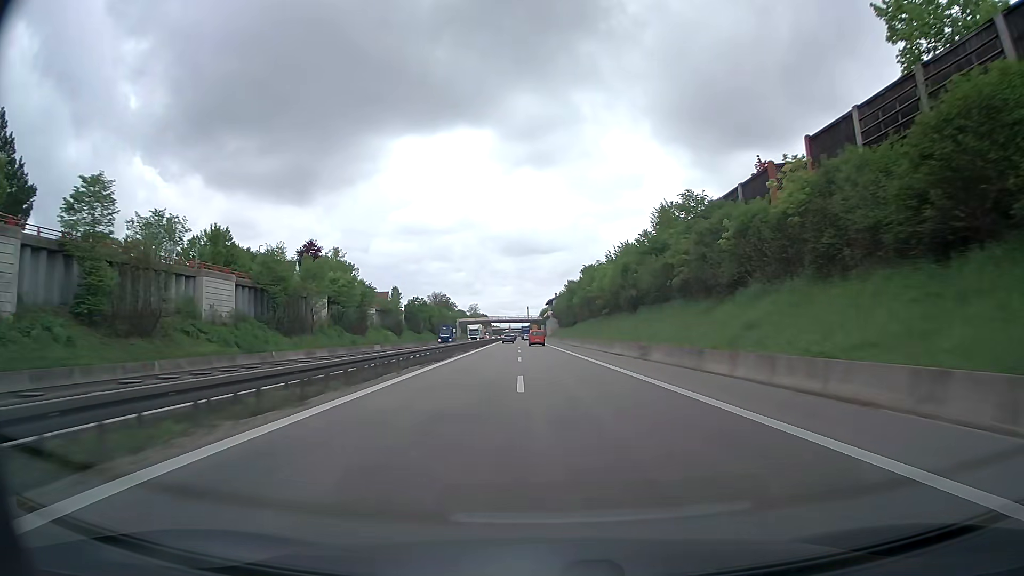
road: trunk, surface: asphalt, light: Day
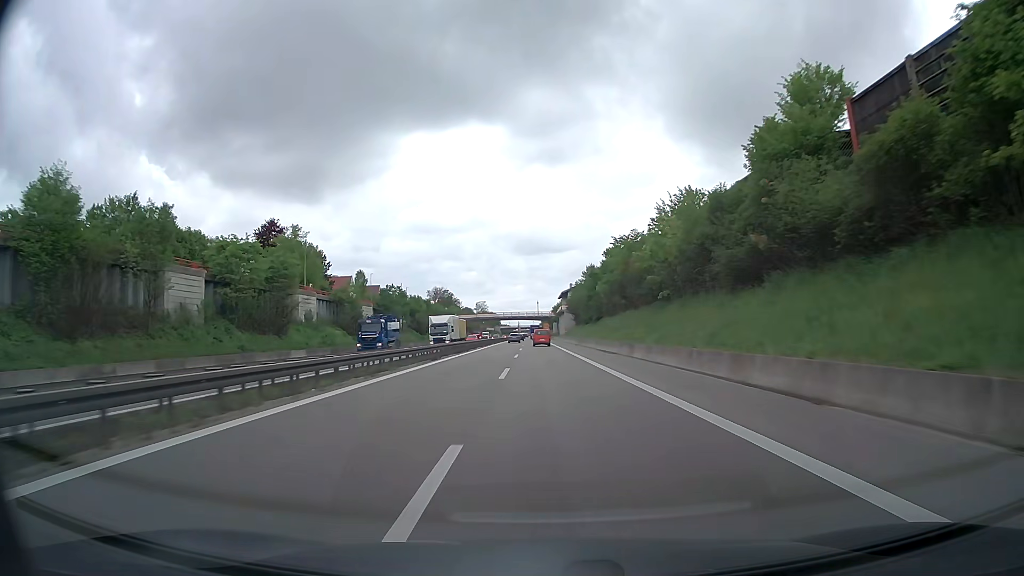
(-0.2, +31.5) m; -1°
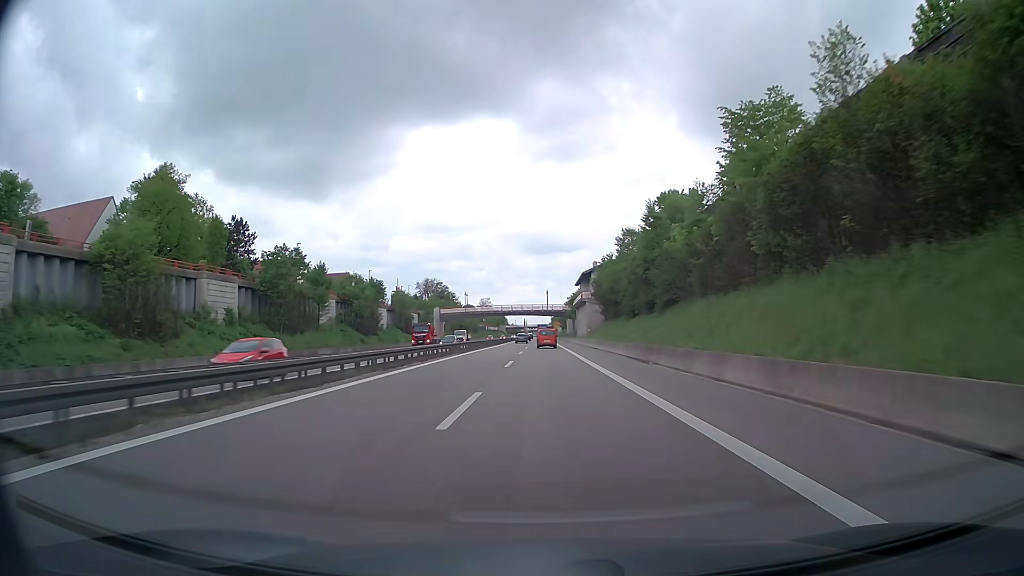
(-0.5, +46.8) m; -1°
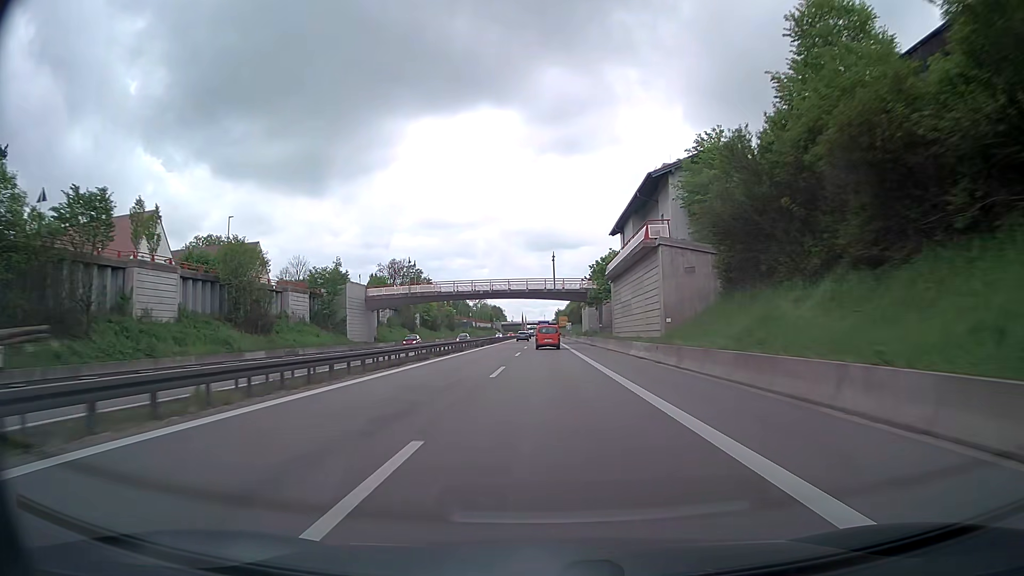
(-0.1, +61.2) m; 0°
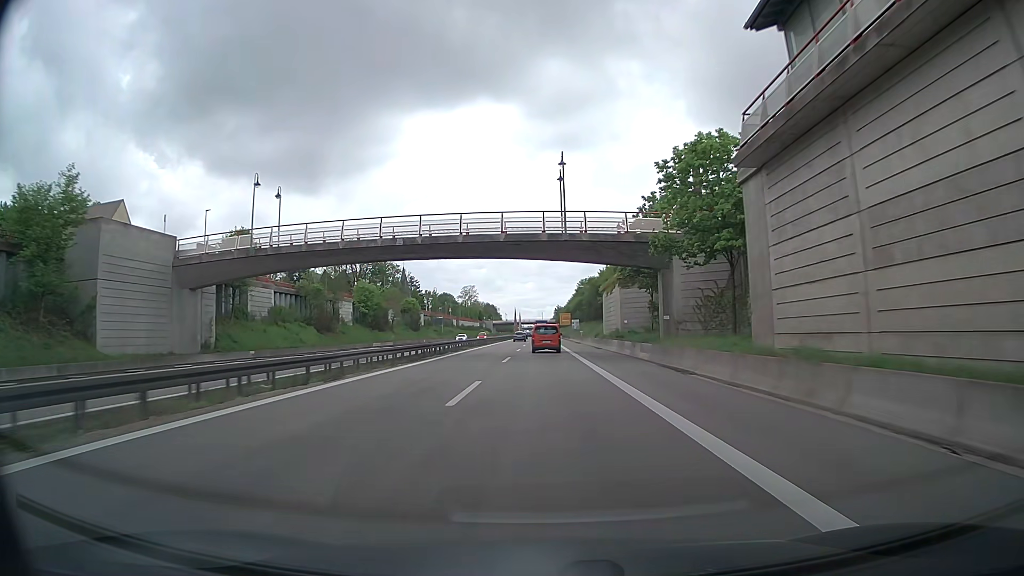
(+0.1, +44.0) m; 0°
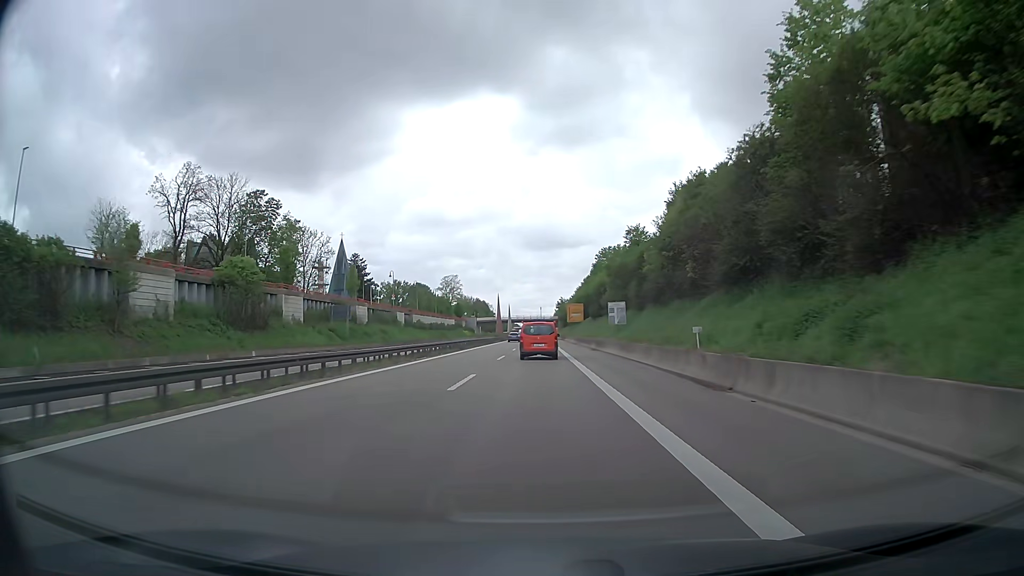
(+0.1, +68.5) m; 0°
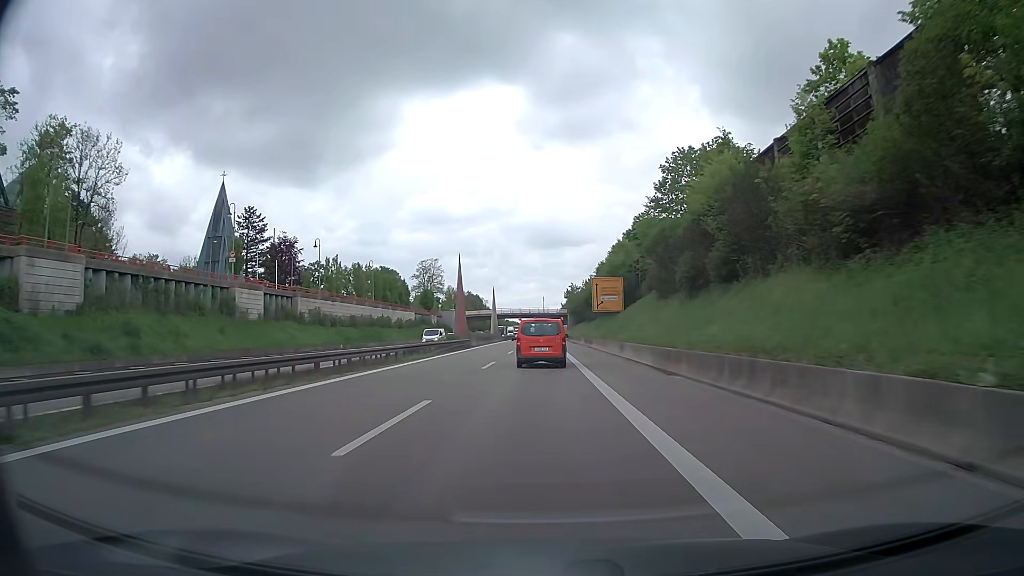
(+0.1, +62.4) m; 0°
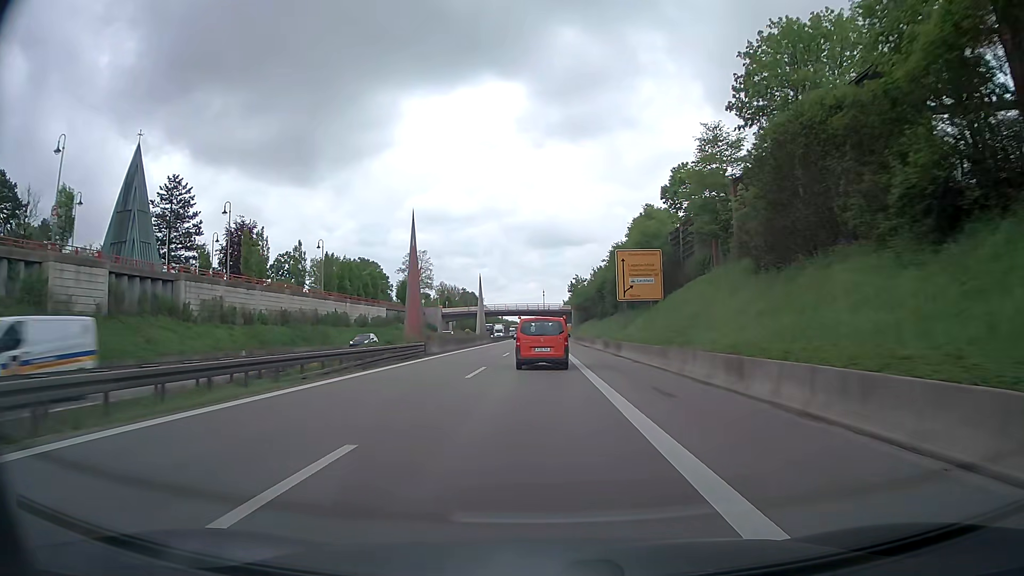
(0.0, +23.4) m; 0°
(0, +10) (0, +20) (0, +30) (0, +40) (0, +50) (0, +60) (0, +70) (0, +80) (0, +90) (0, +100) m
